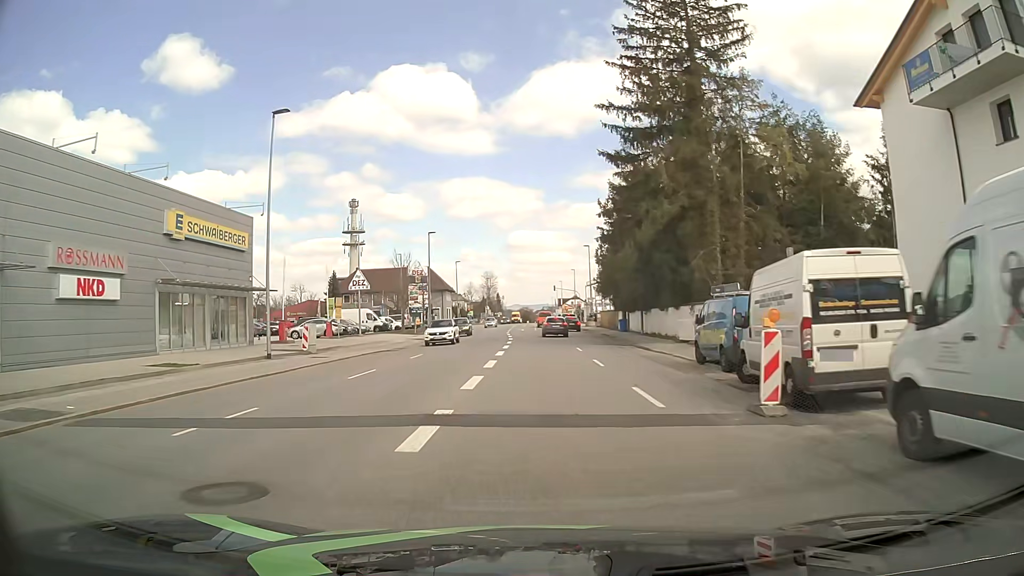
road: tertiary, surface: asphalt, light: Day
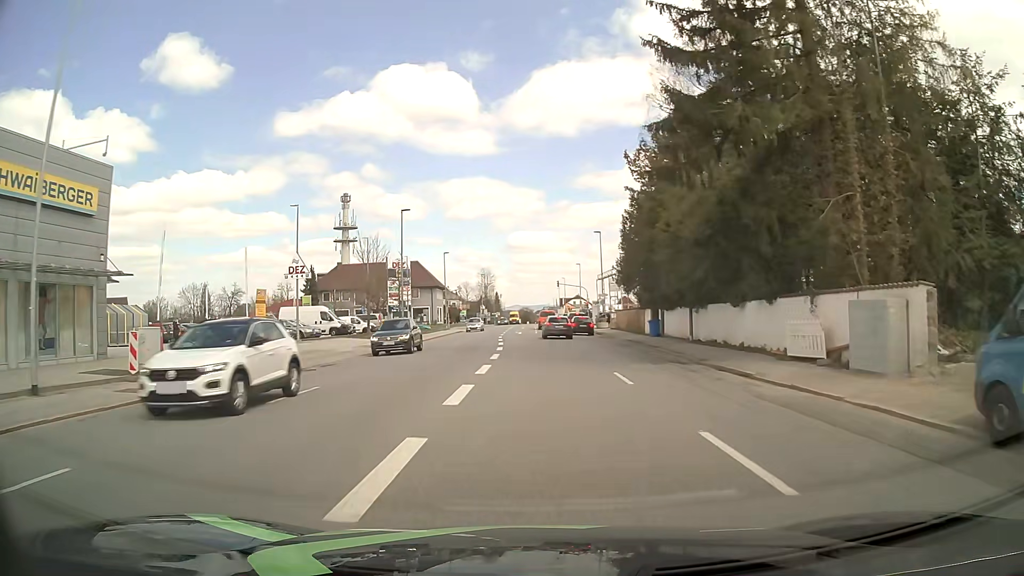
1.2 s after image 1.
(0.0, +14.3) m; 0°
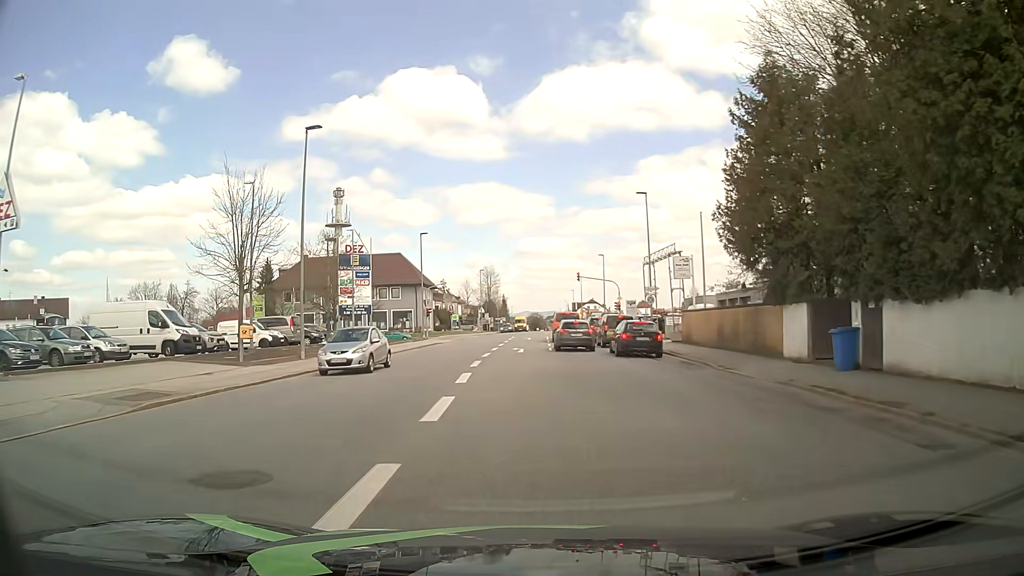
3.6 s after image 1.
(-0.1, +25.1) m; 0°
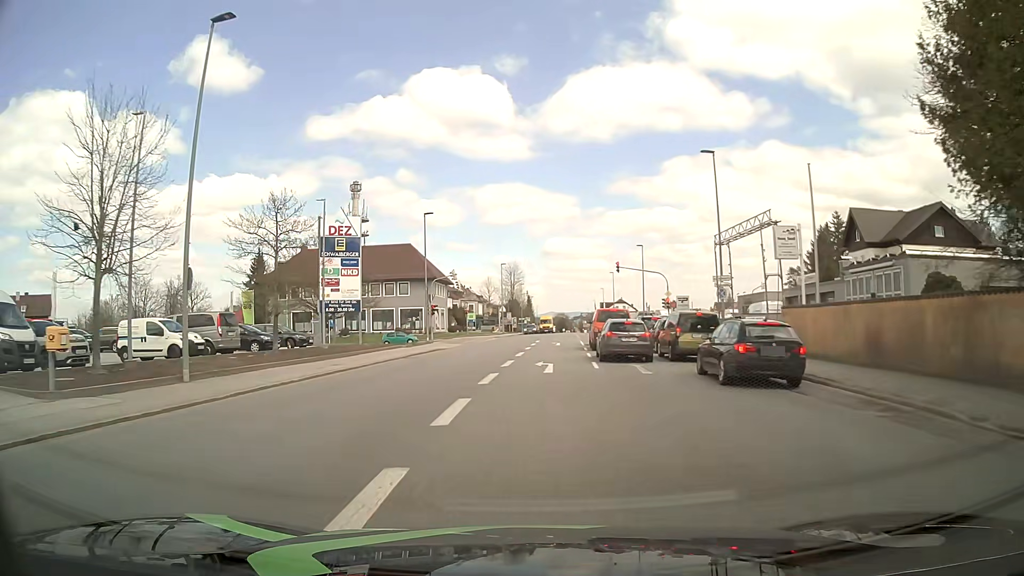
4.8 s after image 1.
(-0.4, +12.4) m; -3°
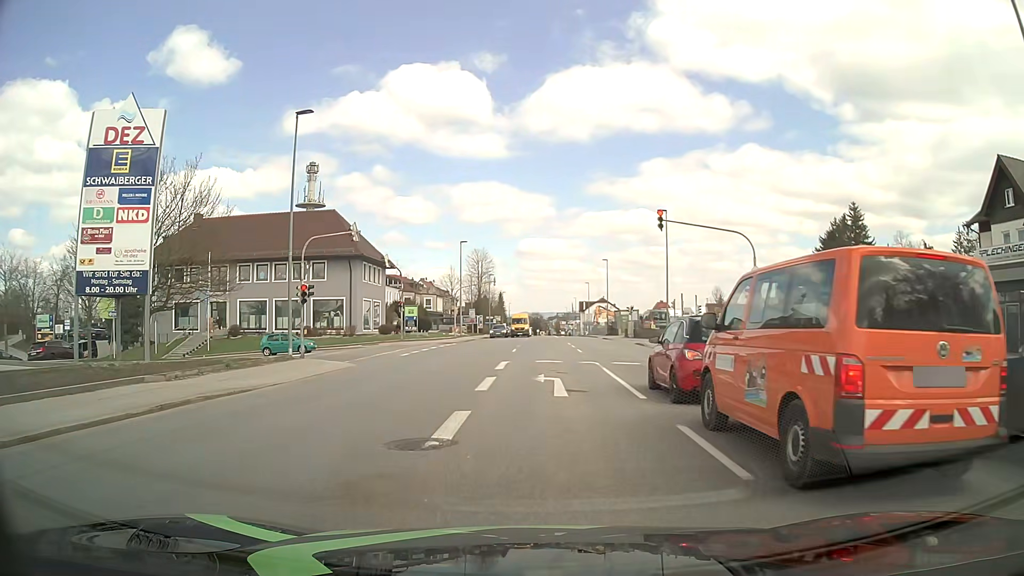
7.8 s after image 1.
(+0.5, +25.7) m; +3°
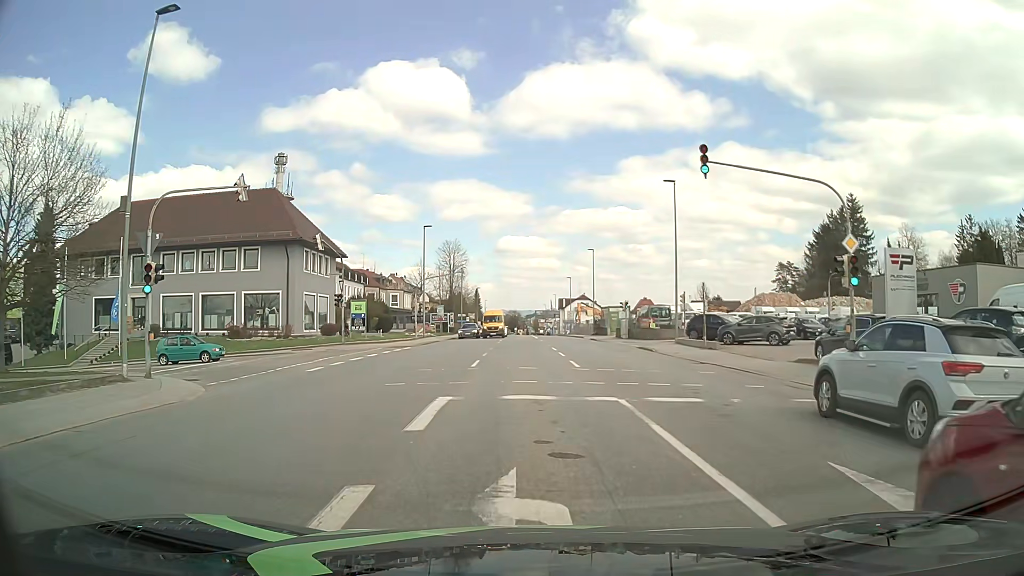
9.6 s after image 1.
(+0.1, +10.5) m; +2°
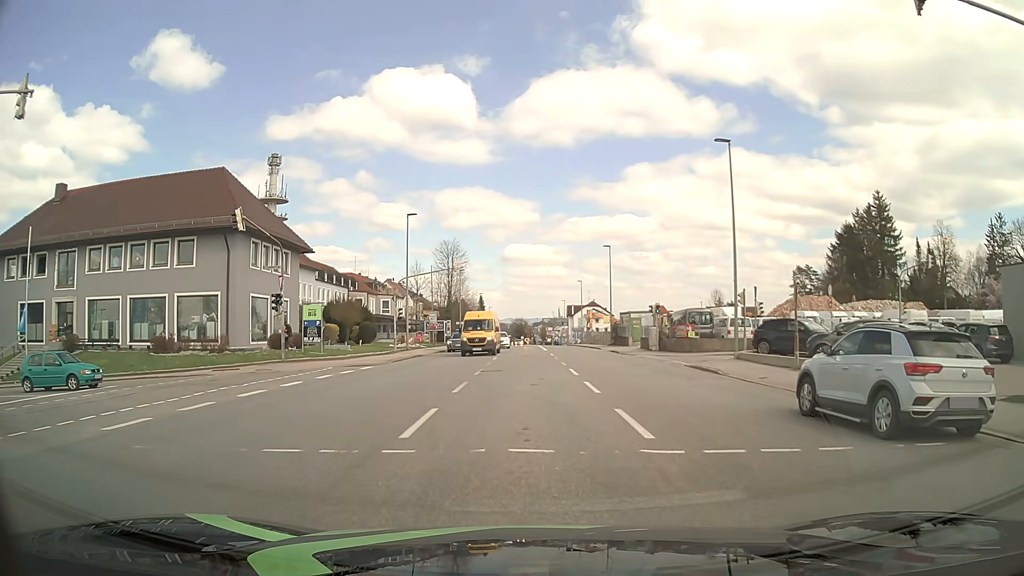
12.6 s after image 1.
(-0.1, +11.1) m; -1°
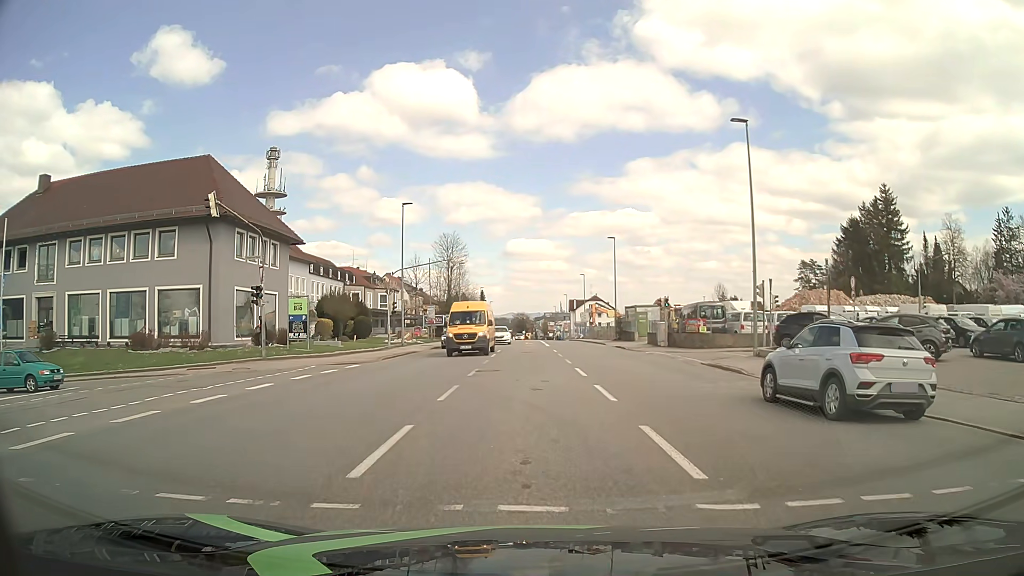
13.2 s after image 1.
(0.0, +2.5) m; 0°
